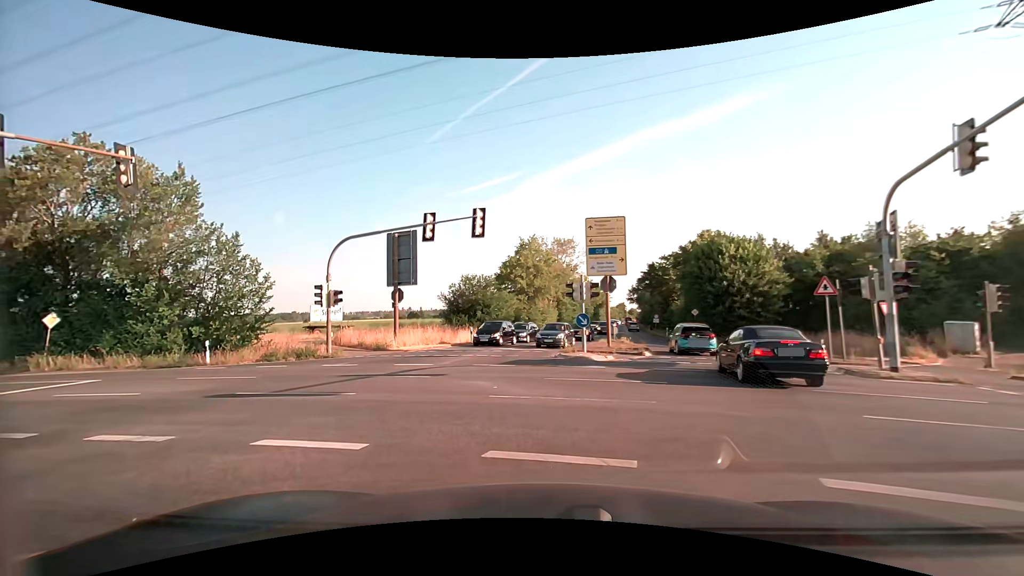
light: Day
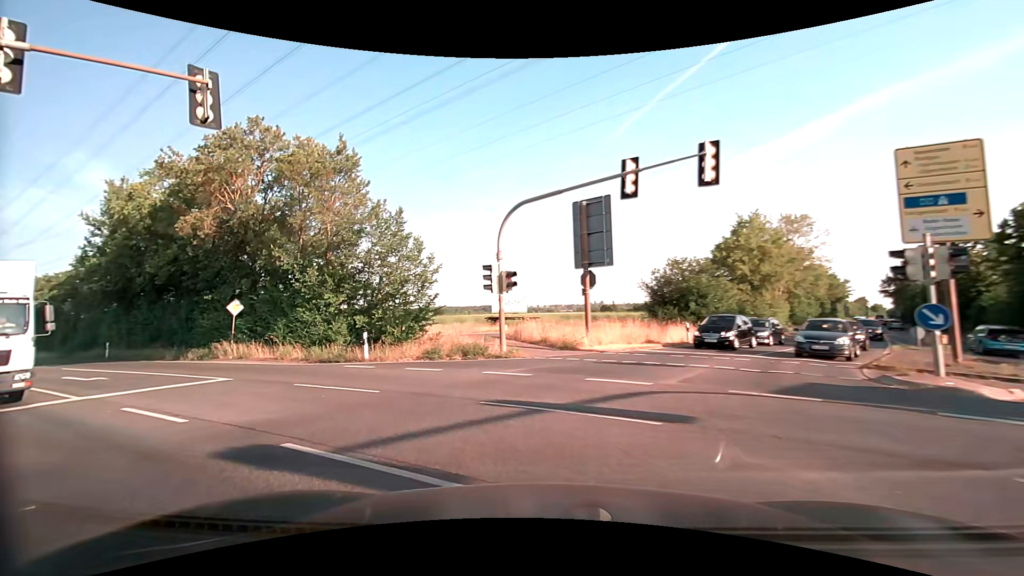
(-1.4, +7.1) m; -21°
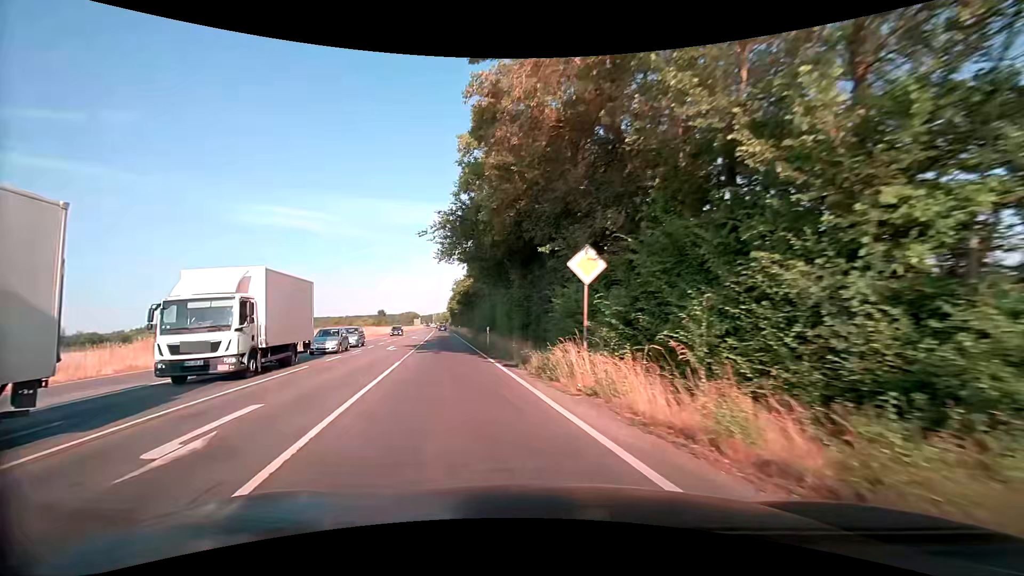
(-7.4, +16.2) m; -46°
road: secondary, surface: asphalt
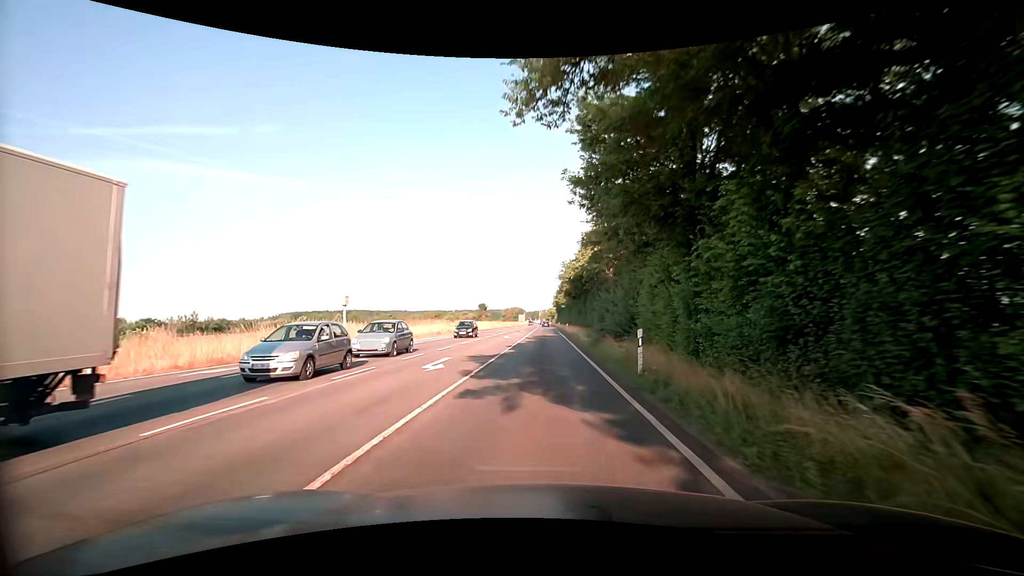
(-2.7, +16.5) m; -13°
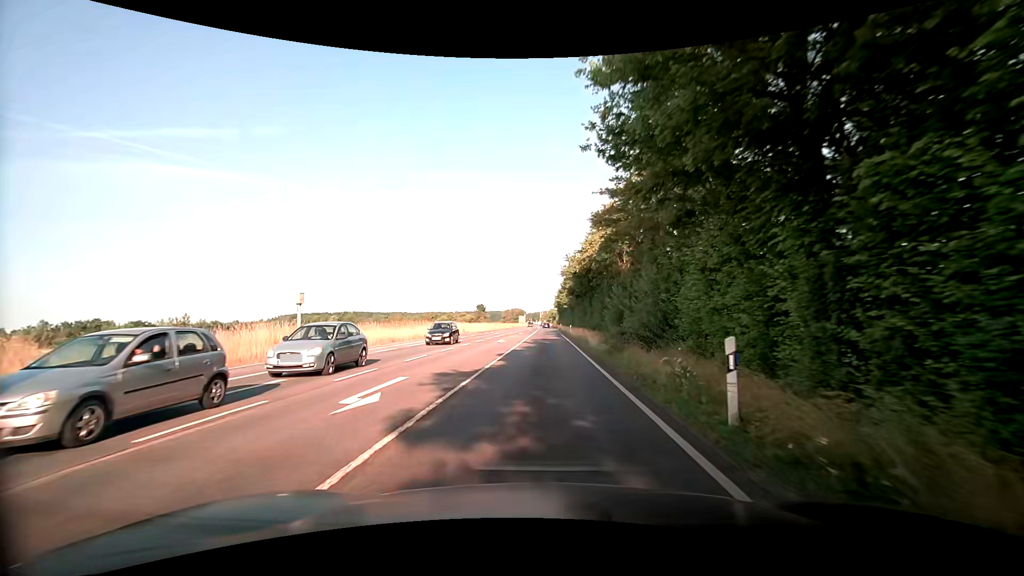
(0.0, +6.2) m; +1°
(0, +10) (0, +20) (0, +30) (0, +40) (0, +50) (-1, +60) (-1, +70) (-1, +80) (-1, +90) (-1, +100) m
